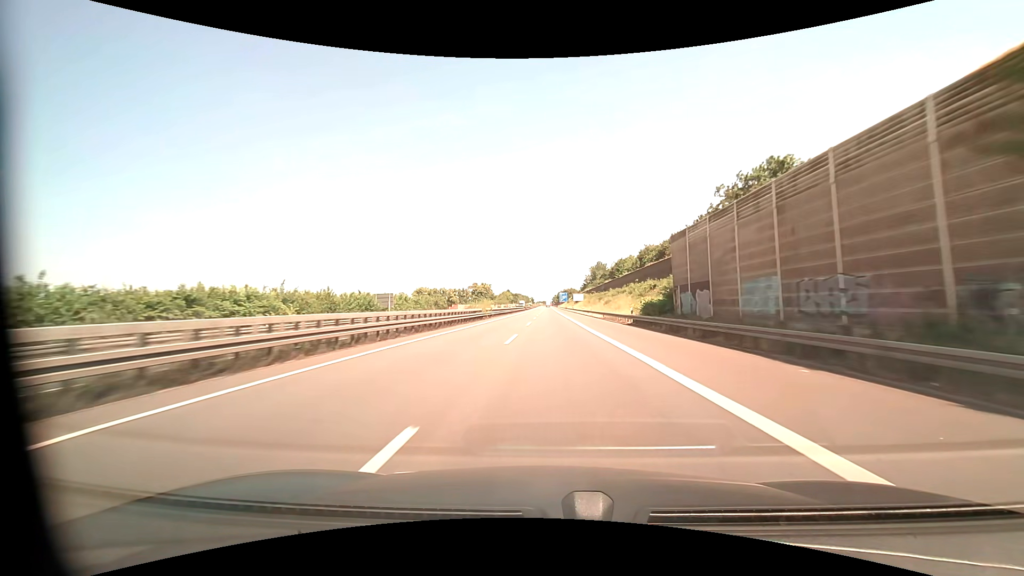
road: motorway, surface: asphalt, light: Day
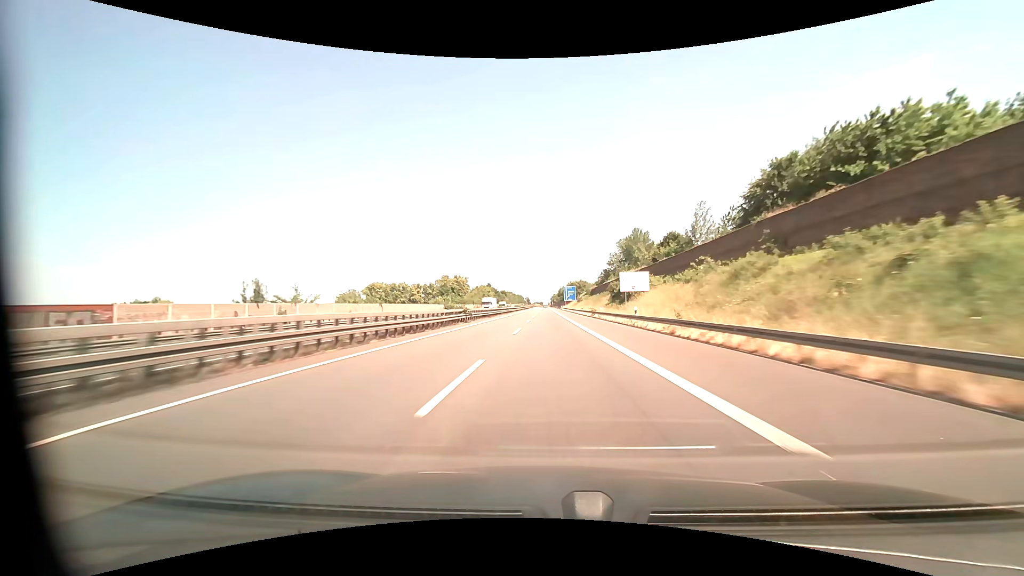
(+0.3, +102.6) m; 0°
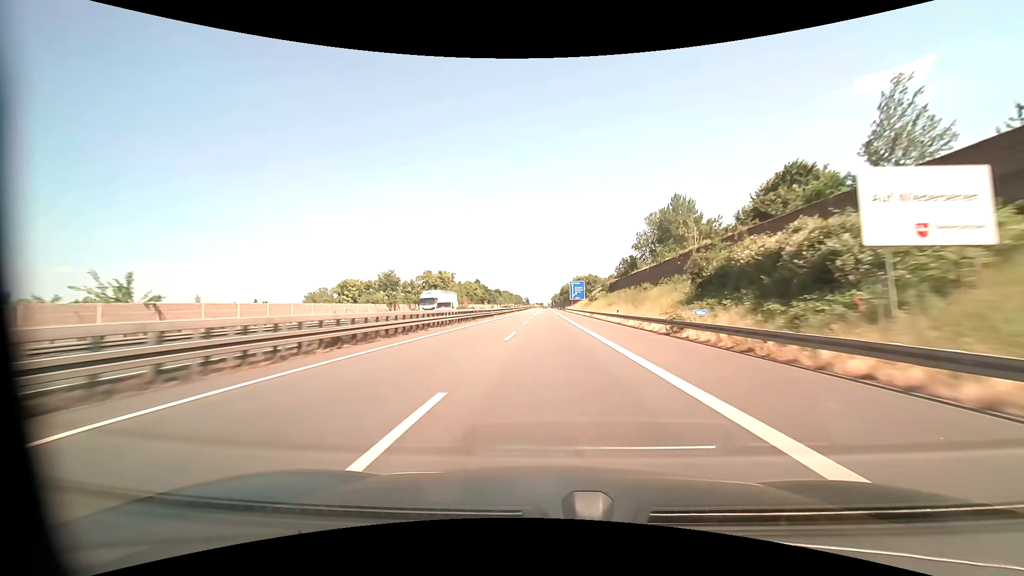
(0.0, +41.1) m; 0°
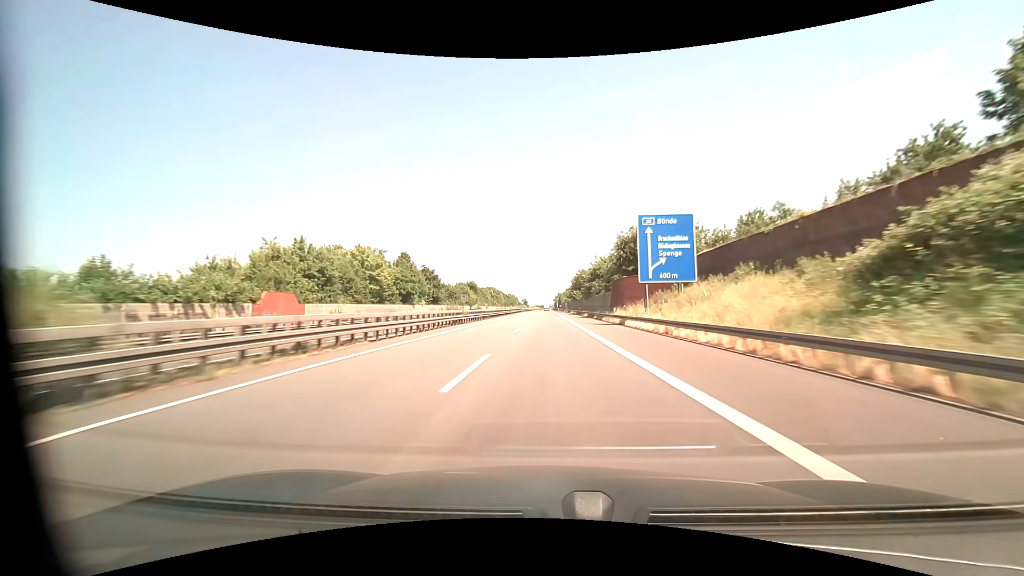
(-0.2, +103.0) m; 0°
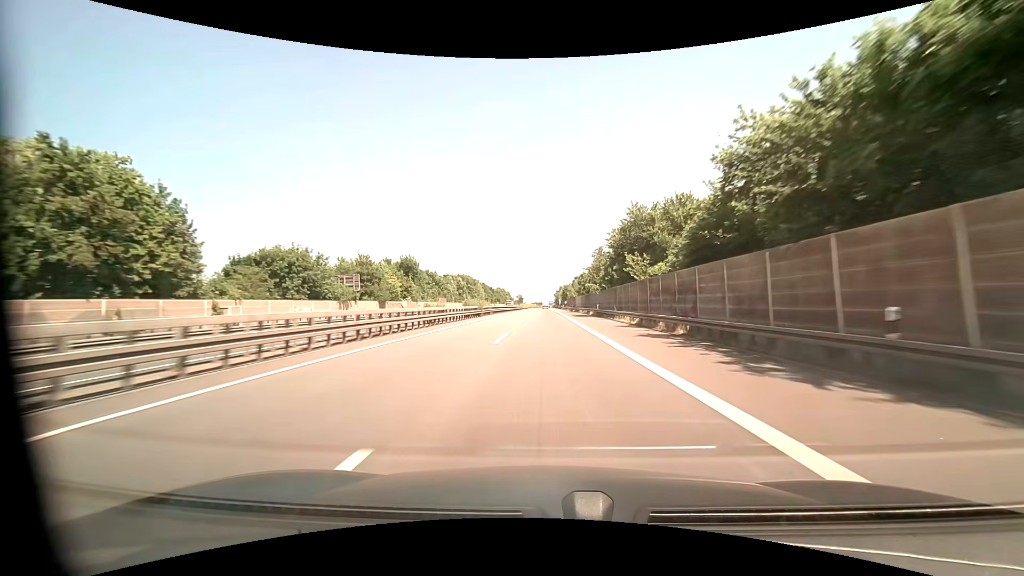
(+0.3, +82.2) m; 0°
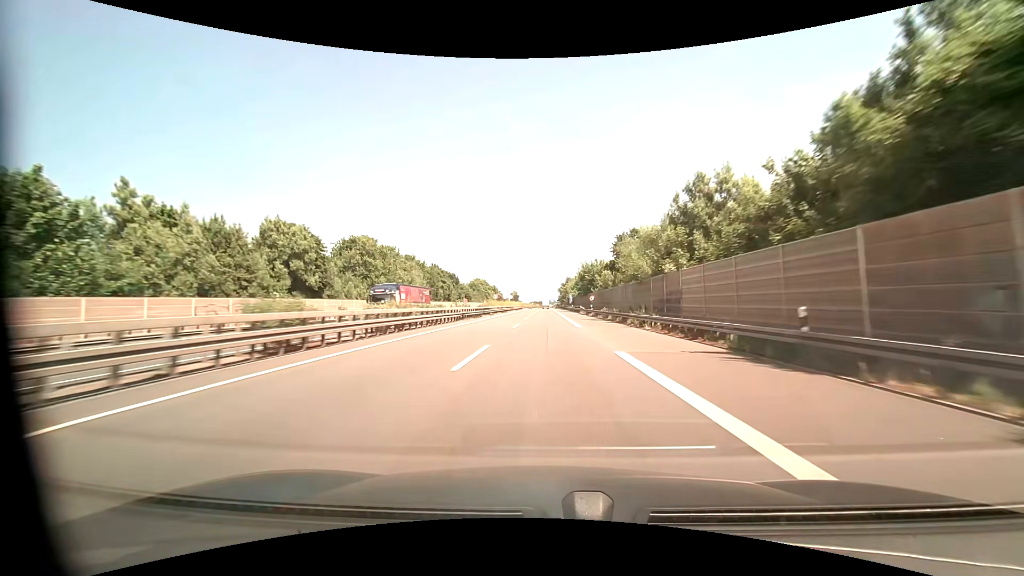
(+0.1, +97.2) m; 0°
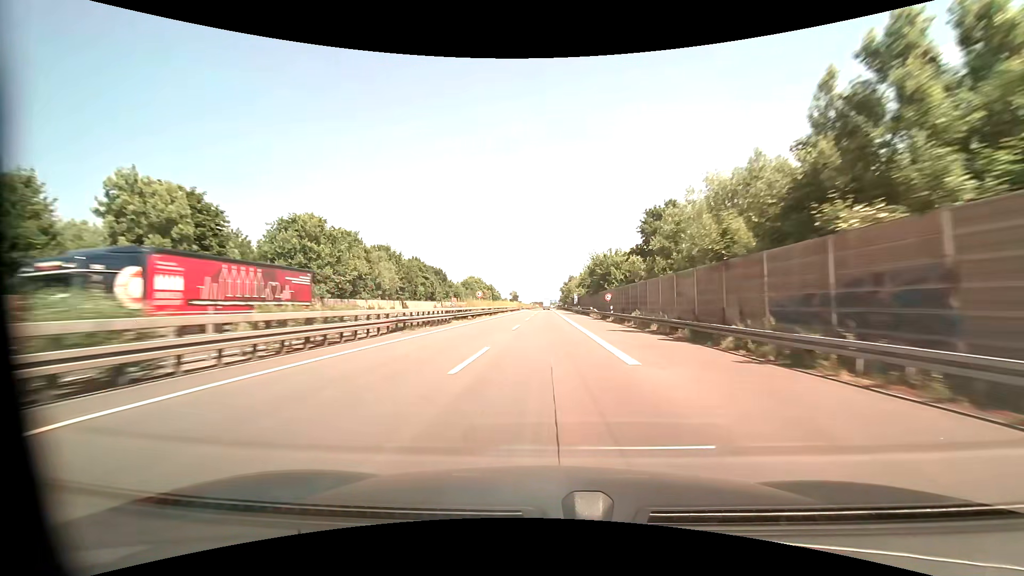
(-0.1, +18.6) m; 0°
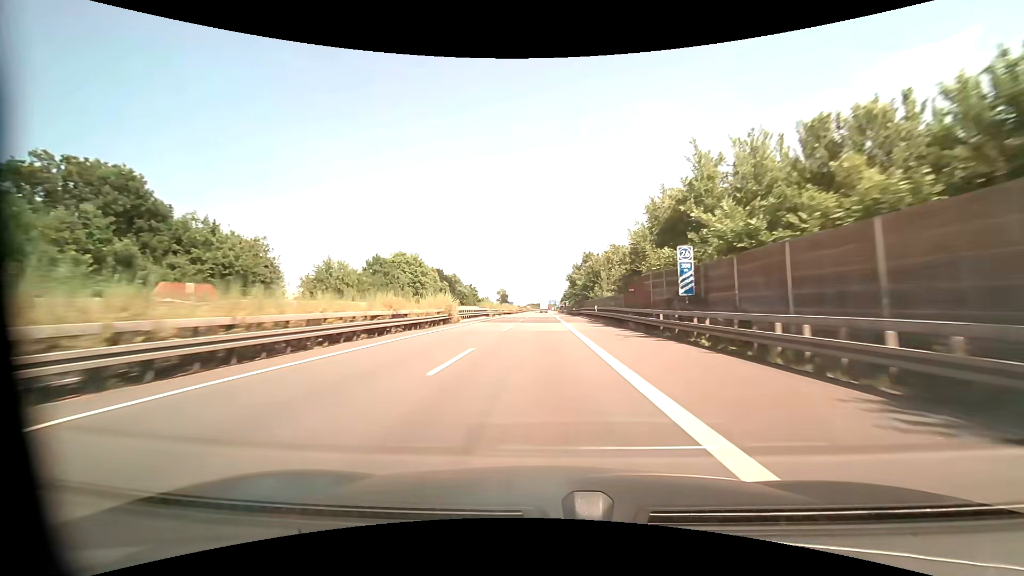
(+0.2, +91.0) m; 0°
(0, +10) (0, +20) (0, +30) (0, +40) (0, +50) (0, +60) (0, +70) (0, +80) (0, +90) (-1, +100) m
